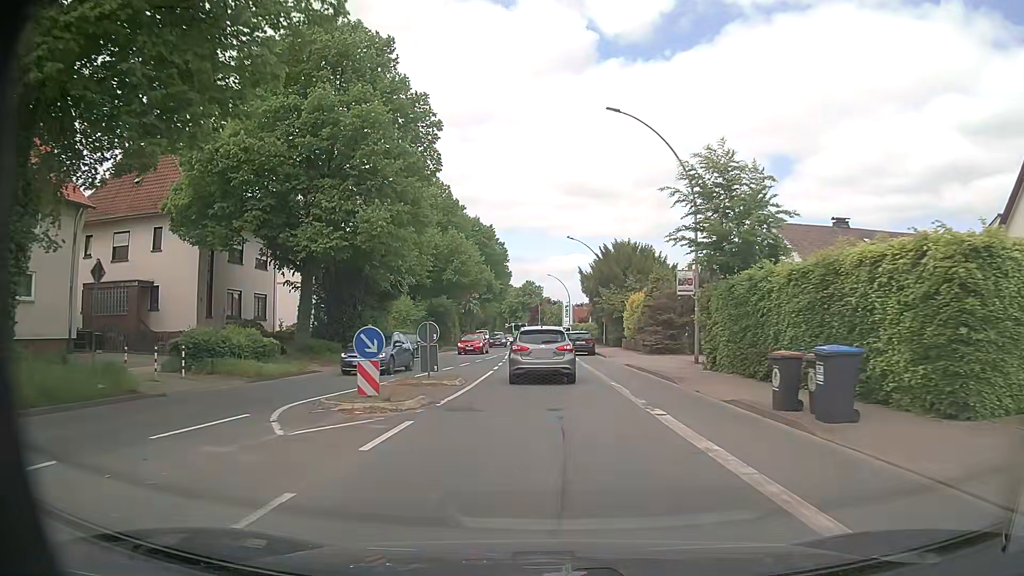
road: primary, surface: asphalt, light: Day
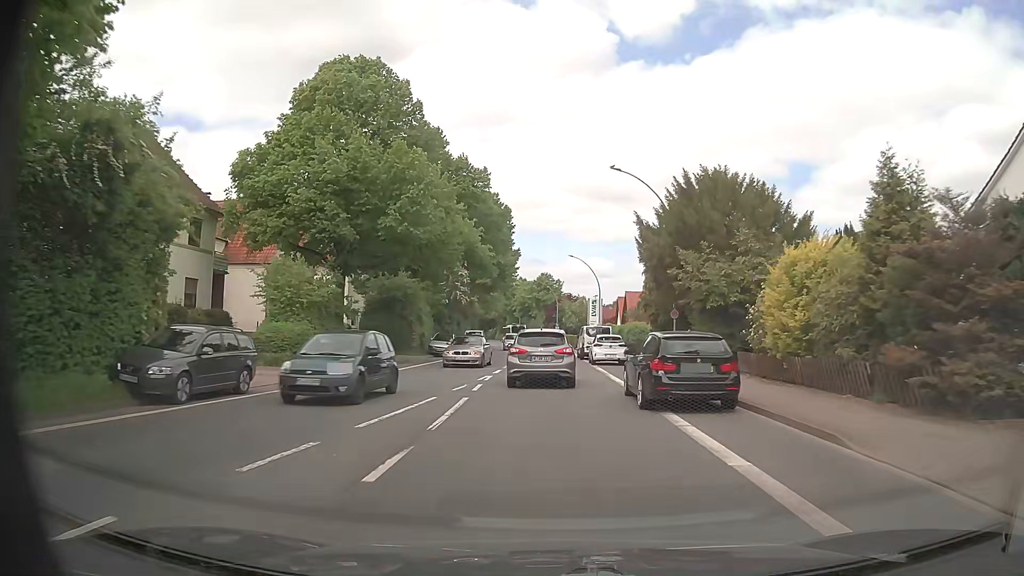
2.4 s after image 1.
(-0.3, +27.5) m; -1°
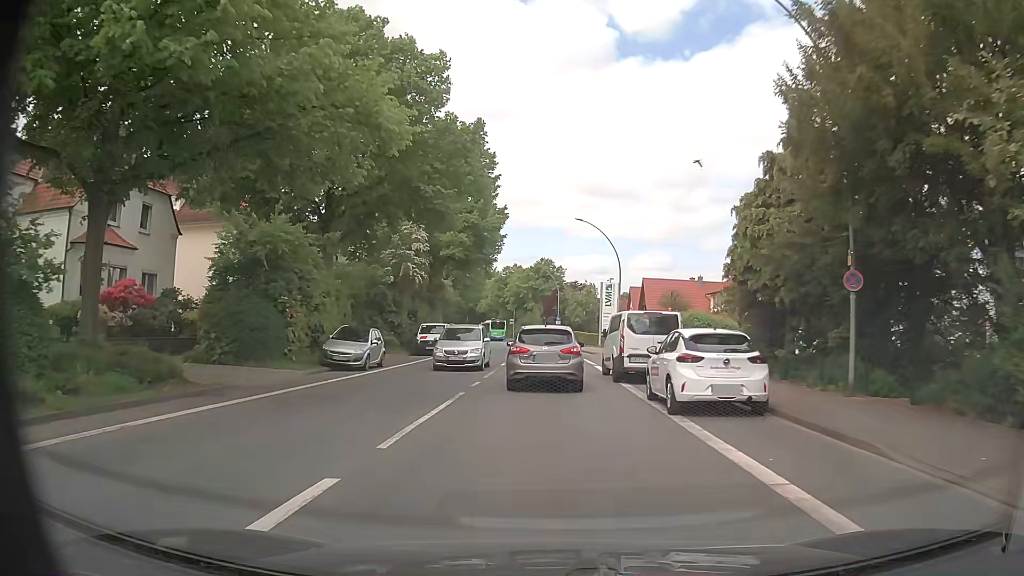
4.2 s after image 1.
(+0.1, +21.0) m; 0°
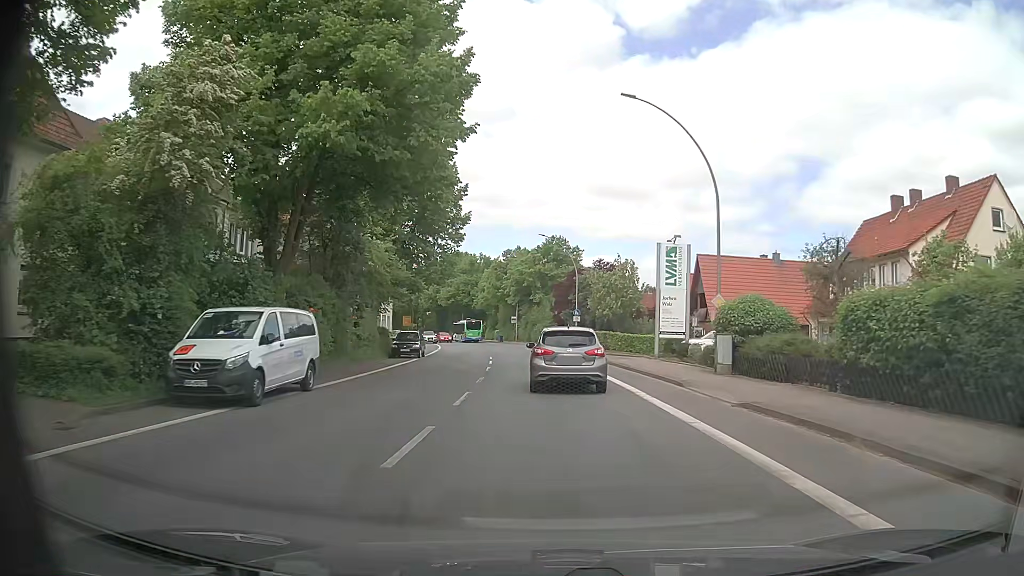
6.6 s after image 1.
(0.0, +27.1) m; 0°
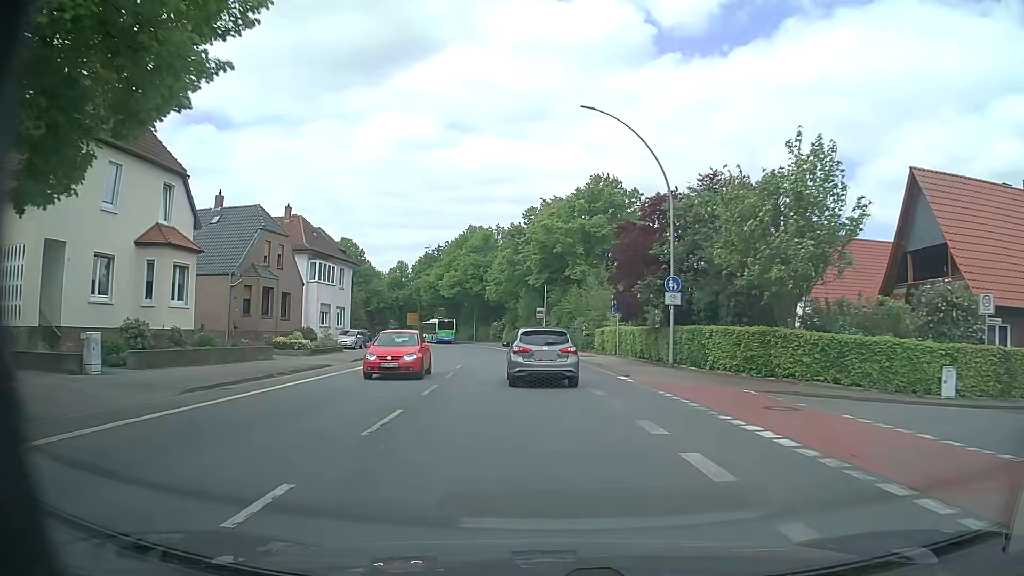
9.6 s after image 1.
(-0.7, +34.4) m; -3°
(0, +10) (-1, +20) (-2, +30) (-3, +40) (-4, +50) (-6, +60) (-8, +69) (-11, +79) (-13, +89) (-17, +98) m
